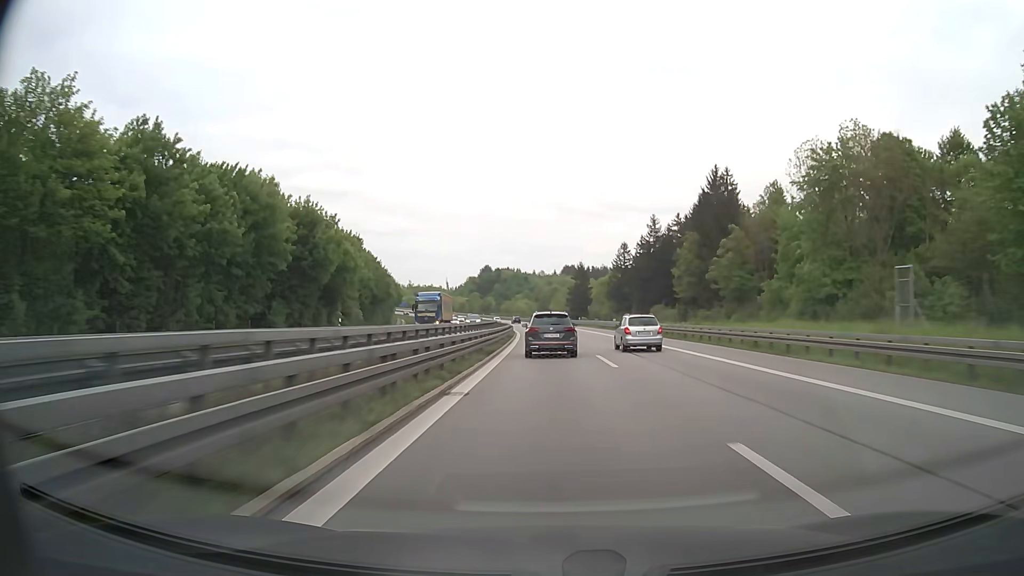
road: motorway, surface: asphalt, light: Day
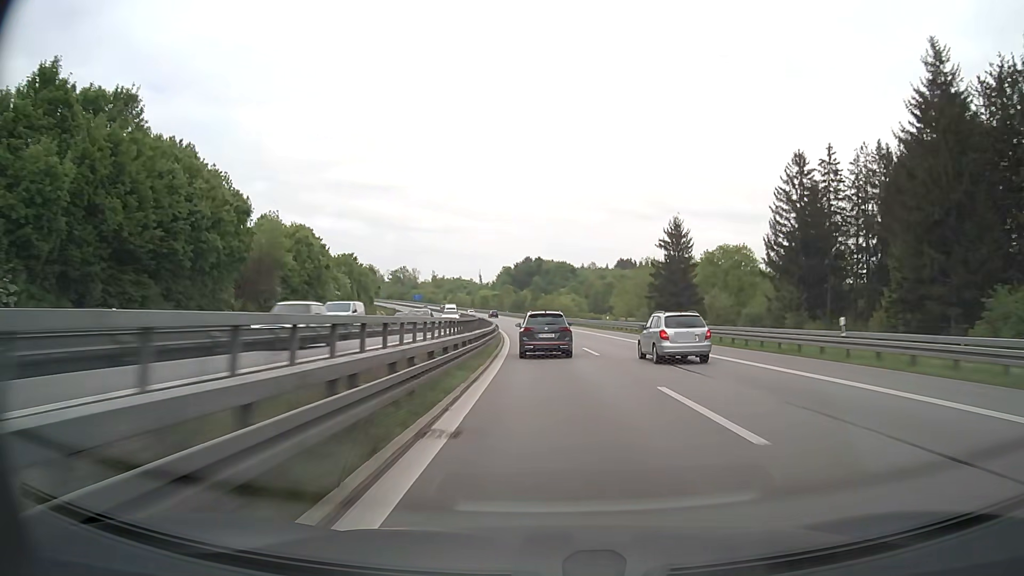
(-2.9, +84.4) m; -4°
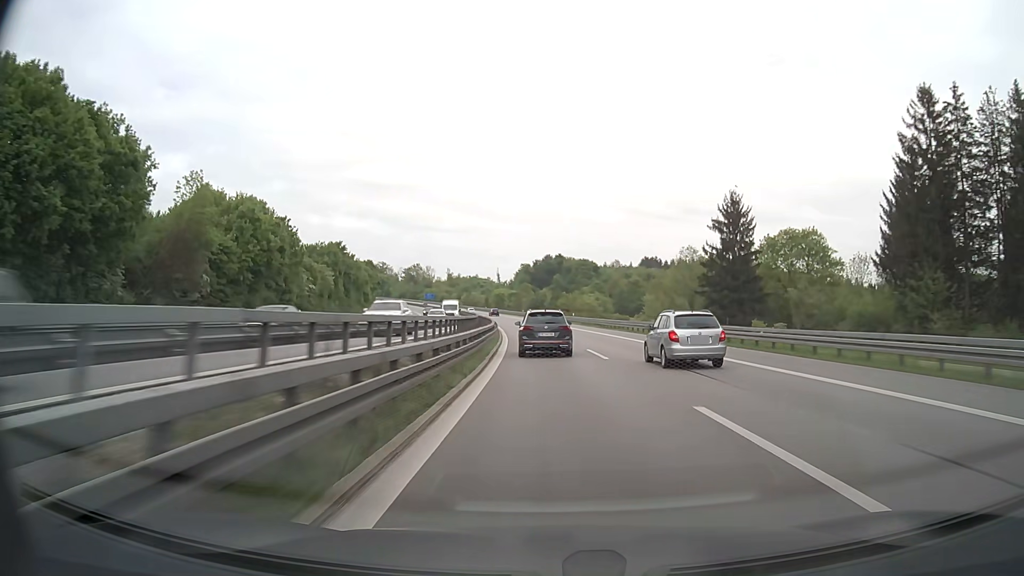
(-0.3, +21.2) m; -2°
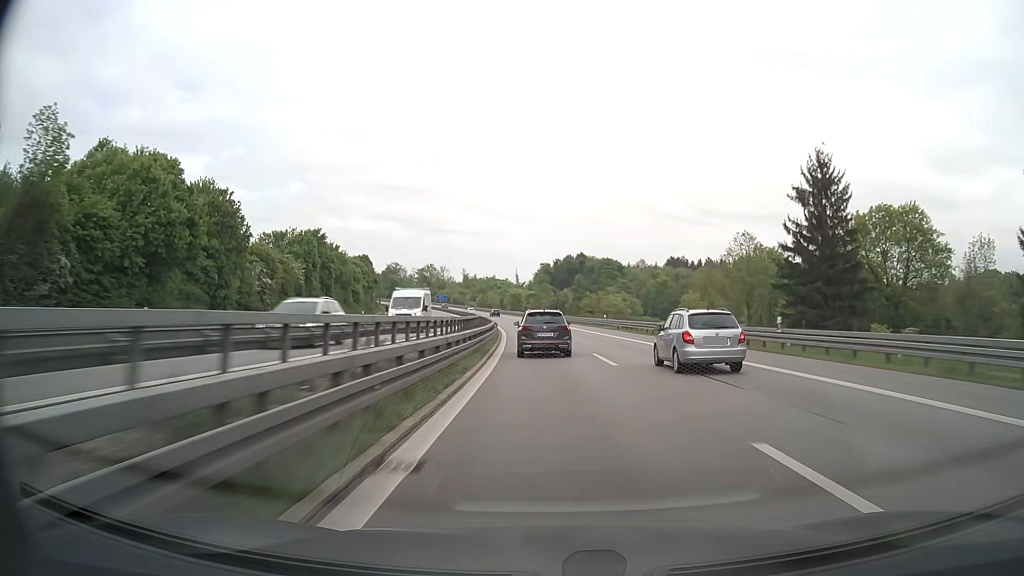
(-0.3, +21.2) m; -2°
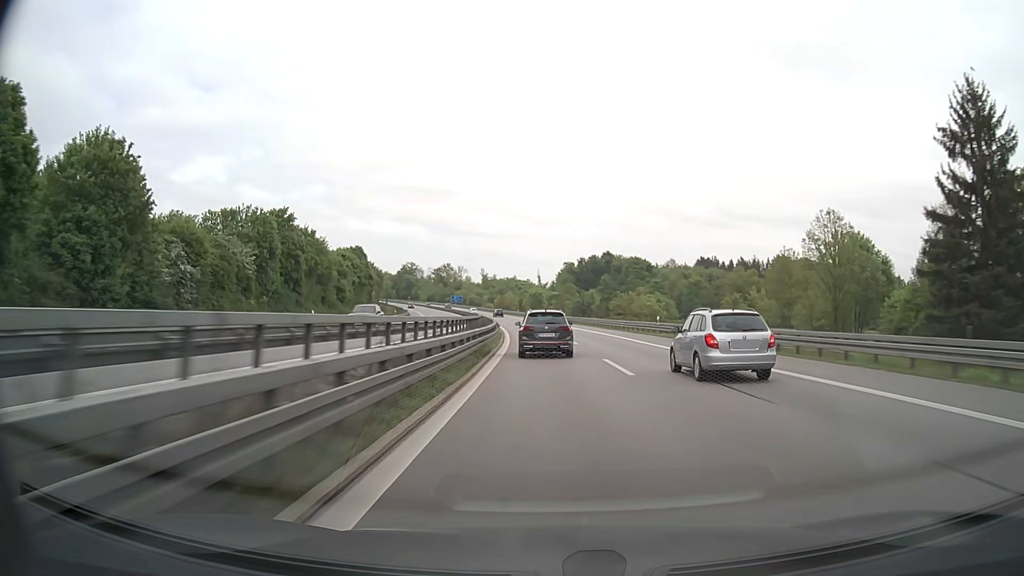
(-0.4, +21.1) m; -2°
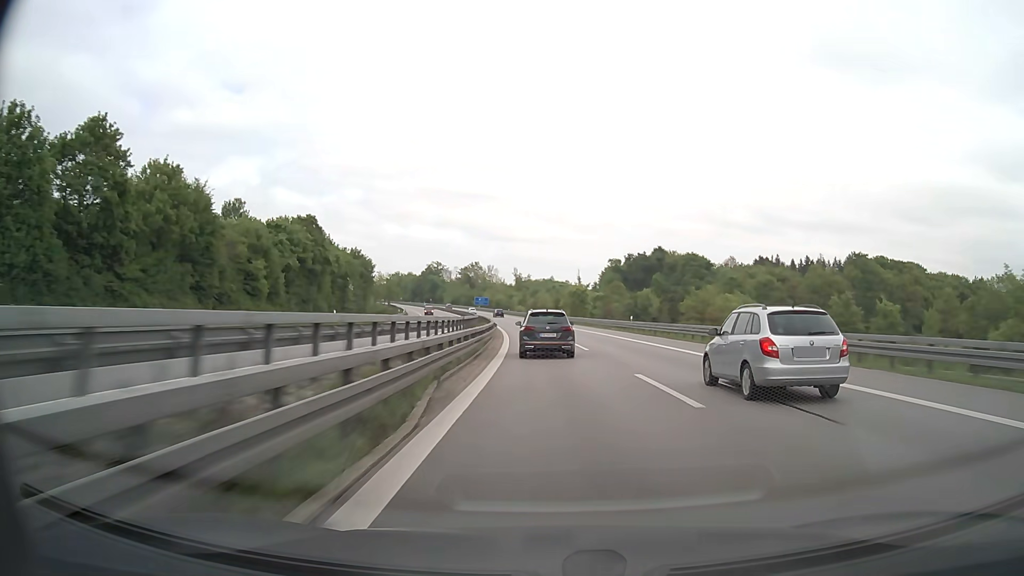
(-1.3, +42.2) m; -3°
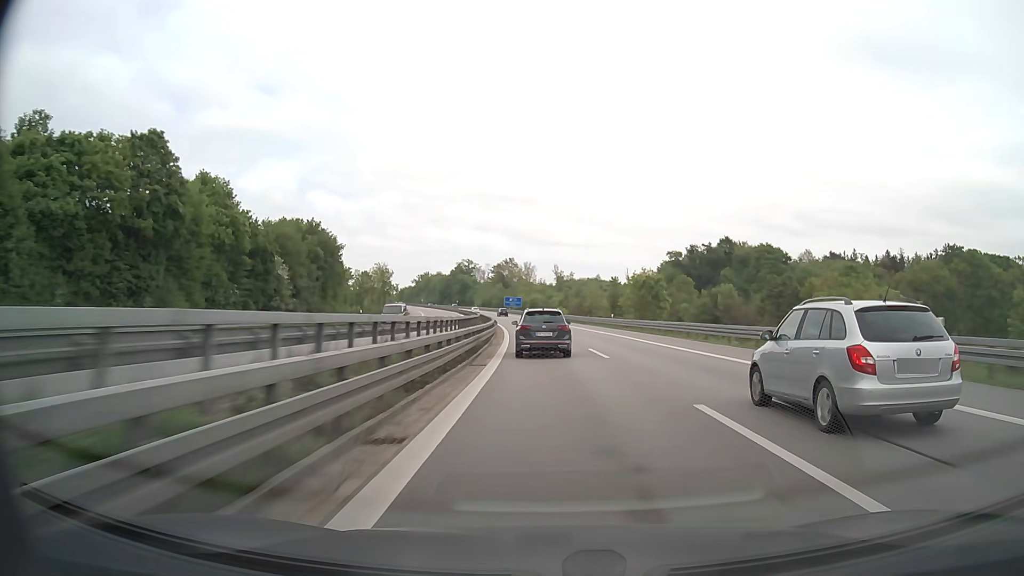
(-1.3, +42.0) m; -4°
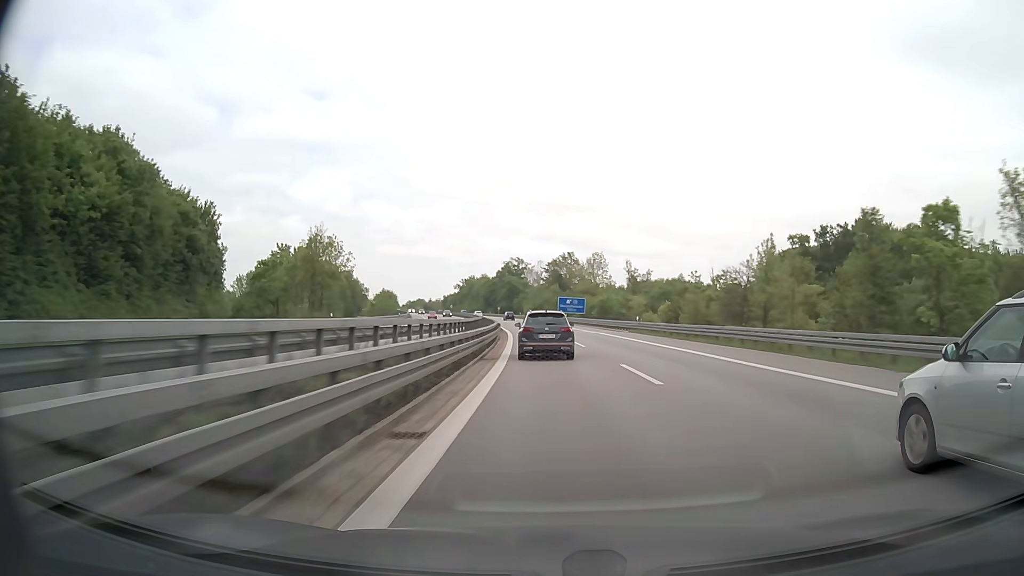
(-2.8, +62.5) m; -5°
(0, +10) (0, +20) (-1, +30) (-1, +40) (-2, +50) (-2, +60) (-3, +70) (-4, +80) (-5, +90) (-7, +100) m
